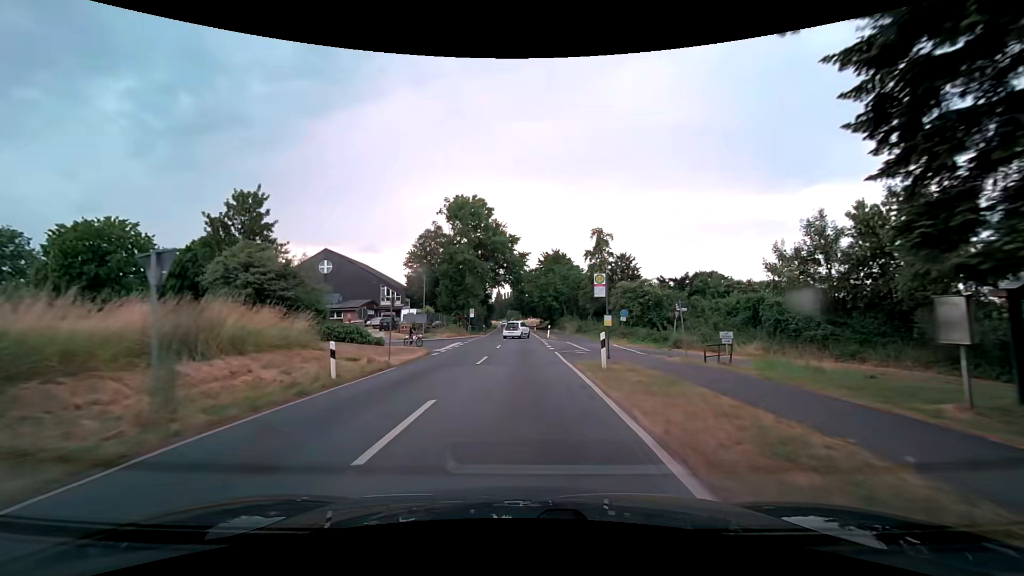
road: secondary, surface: asphalt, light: Day
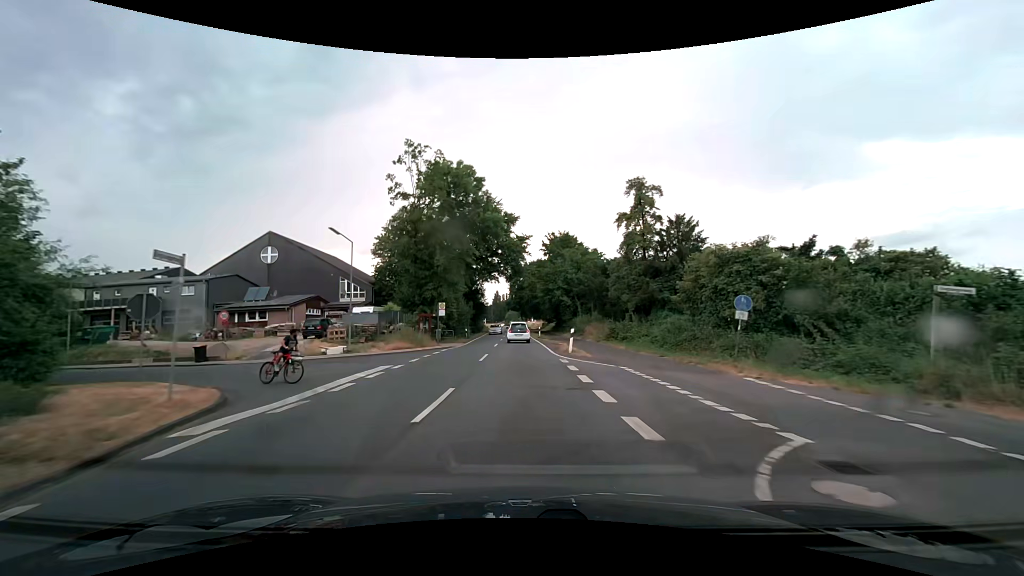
(0.0, +22.2) m; 0°
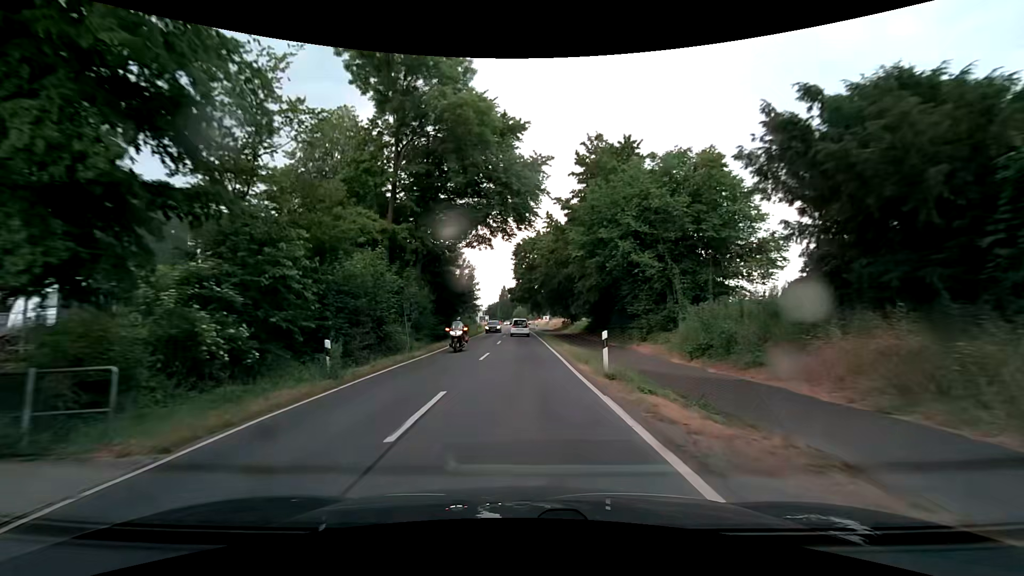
(-0.5, +38.1) m; -1°
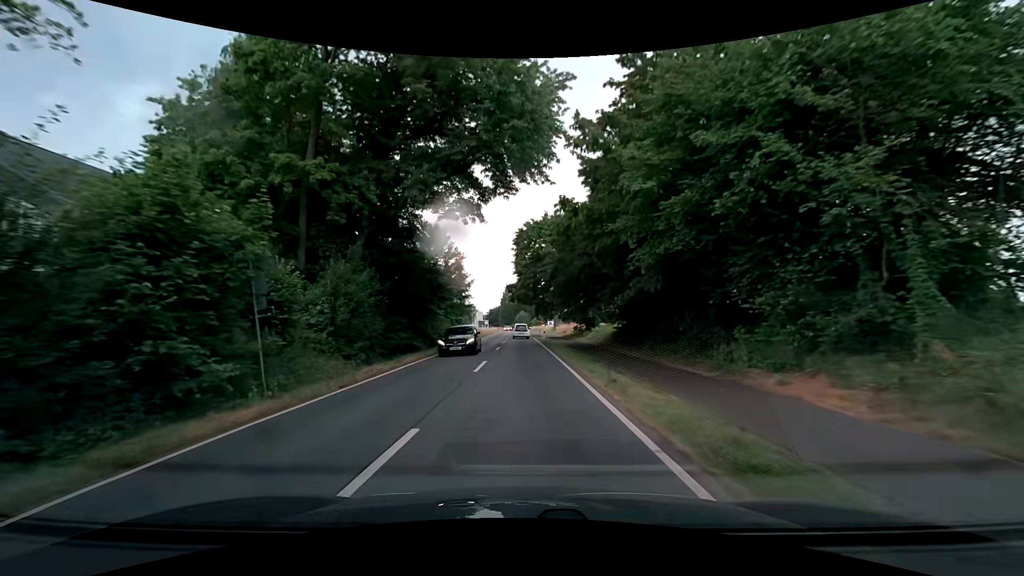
(-0.1, +15.3) m; 0°
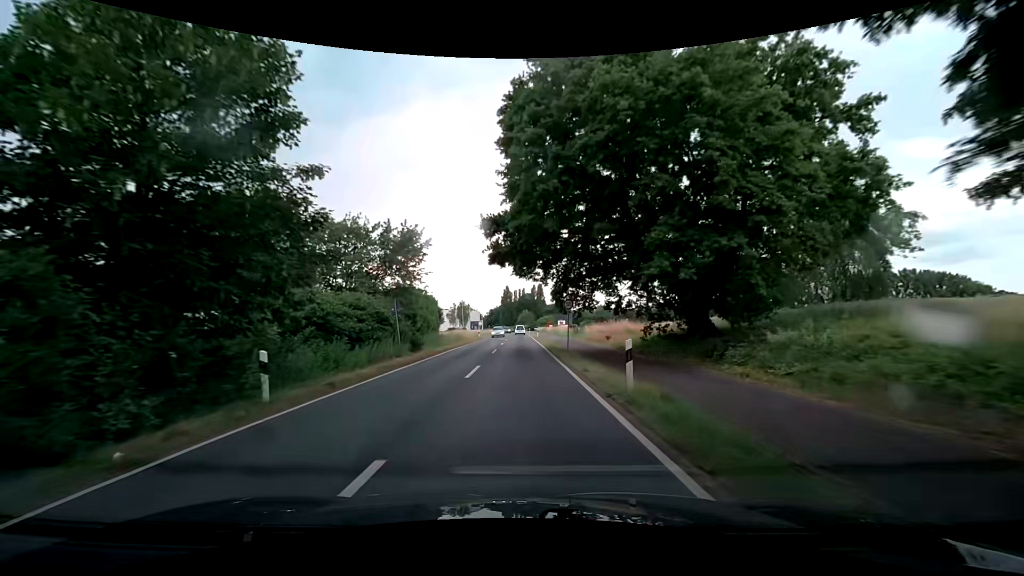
(-0.1, +37.9) m; 0°
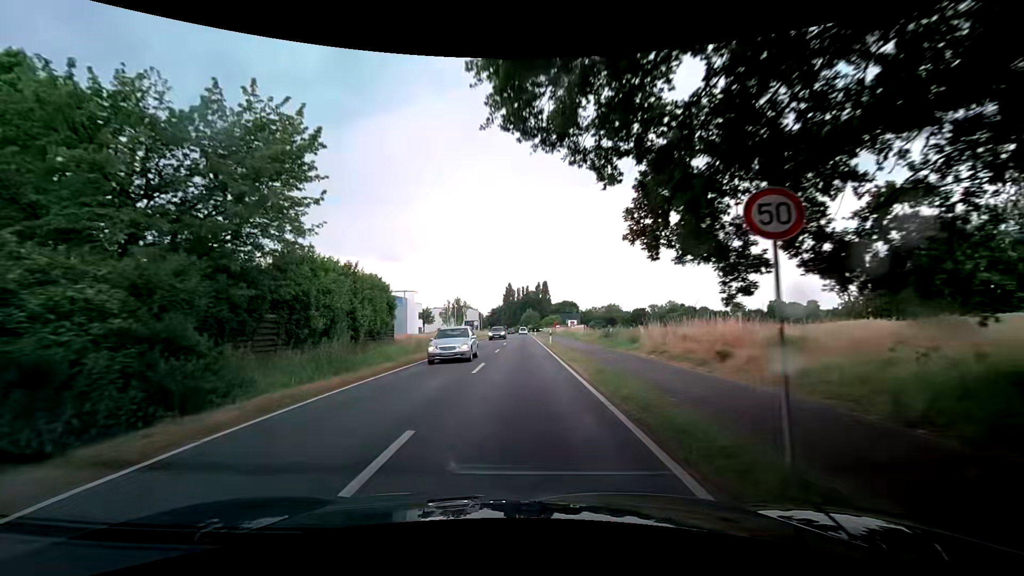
(-0.1, +22.8) m; 0°
(0, +10) (0, +20) (0, +30) (0, +40) (0, +50) (0, +60) (0, +70) (0, +80) (0, +90) (0, +100) m
